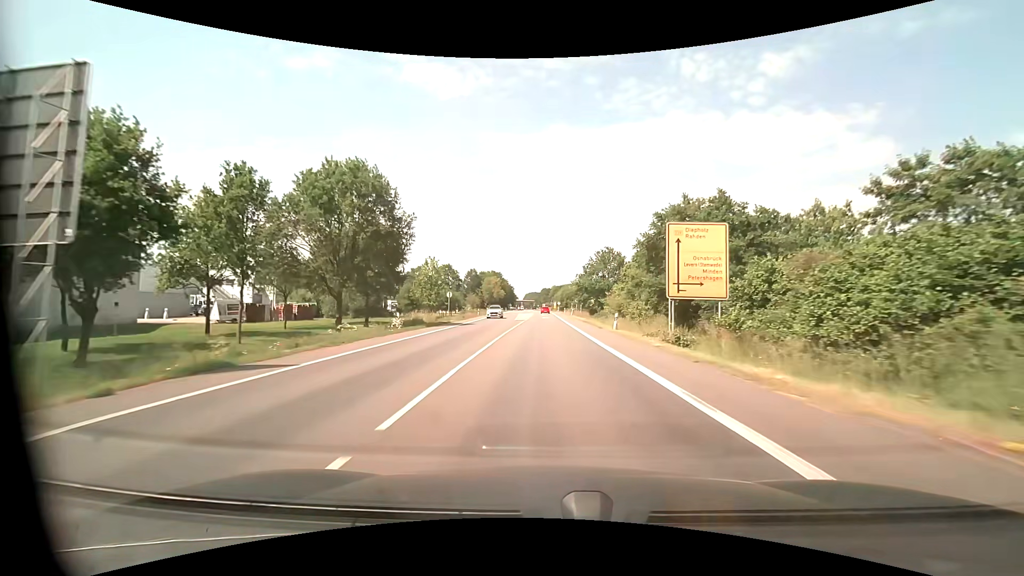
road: primary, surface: asphalt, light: Day
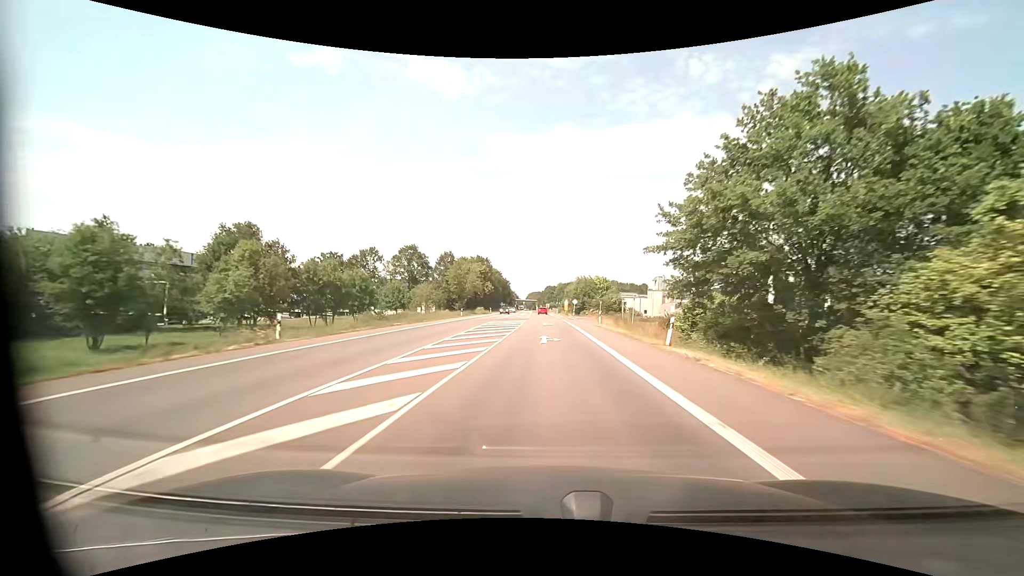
(-0.1, +61.4) m; 0°
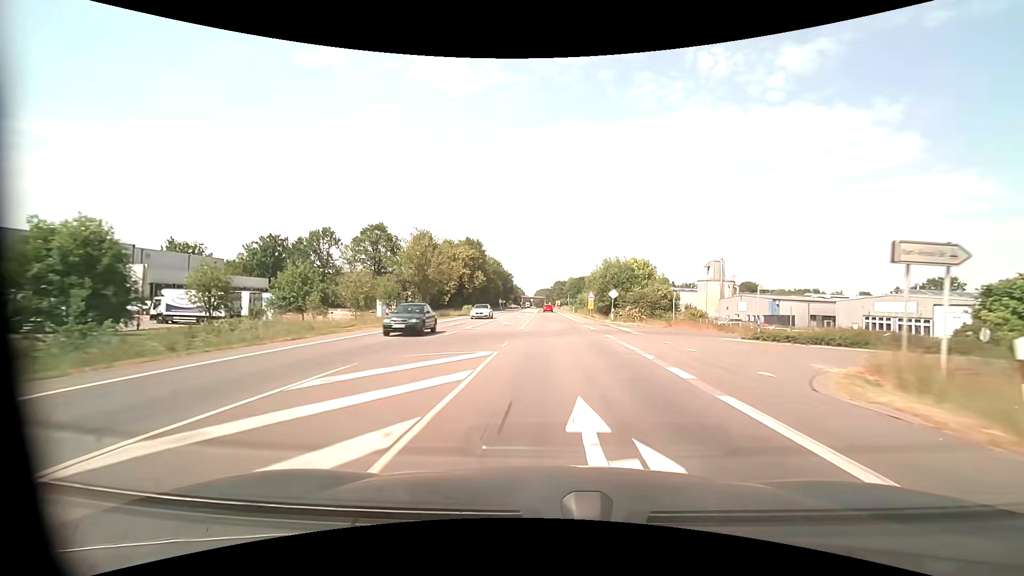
(-0.3, +35.8) m; -1°
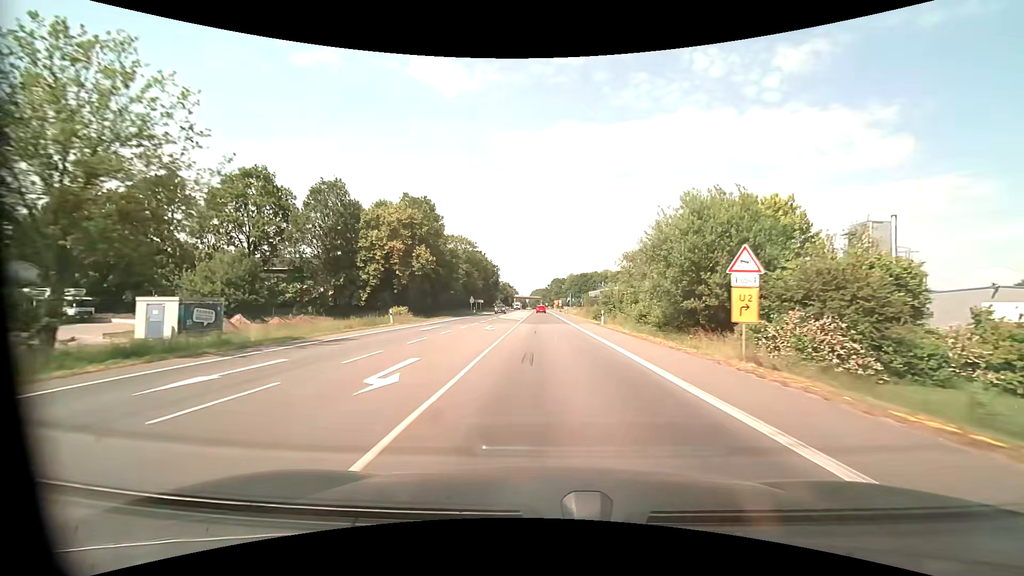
(+0.2, +45.9) m; 0°
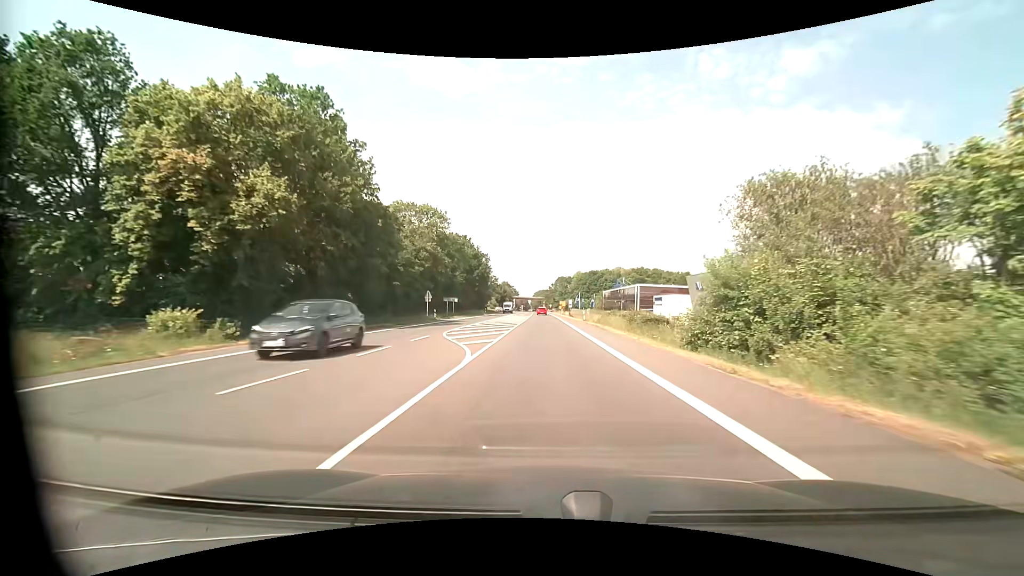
(-0.2, +34.2) m; 0°
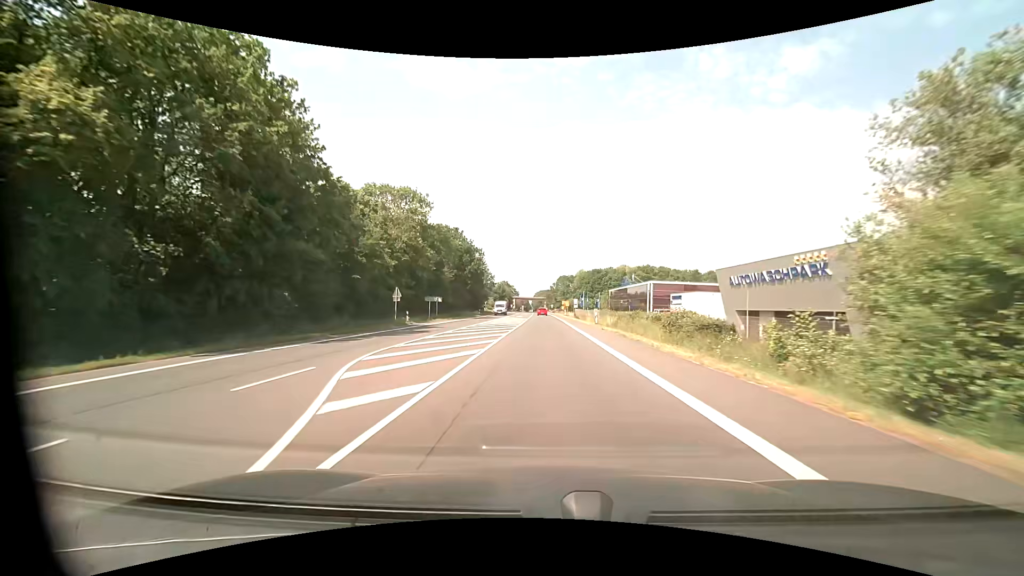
(0.0, +11.5) m; 0°
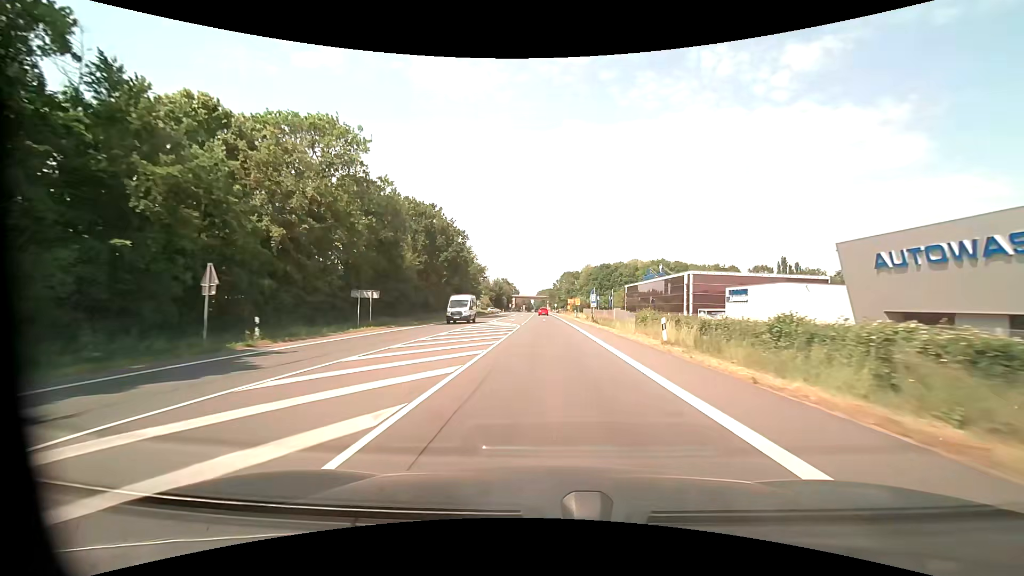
(0.0, +23.2) m; 0°
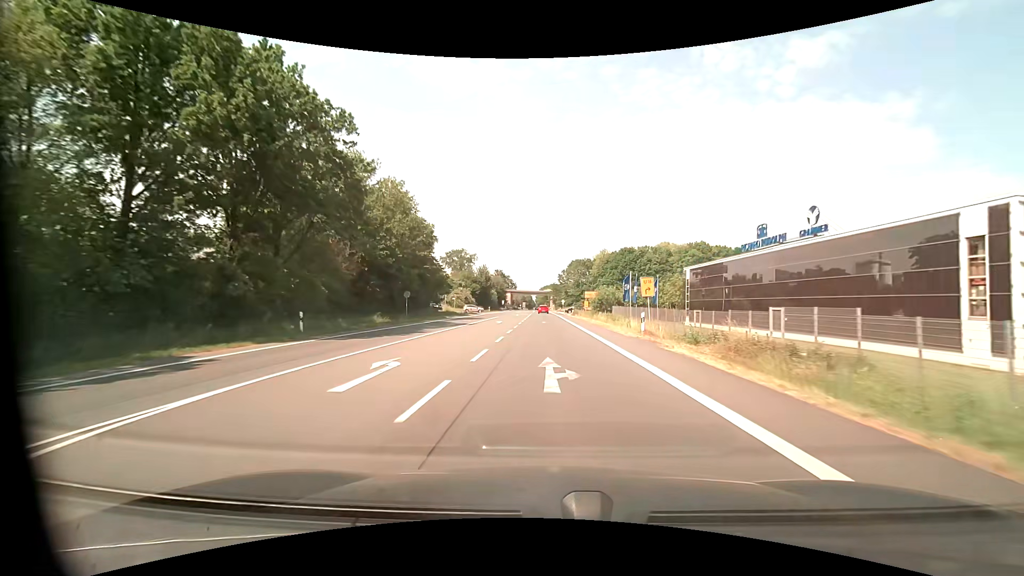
(-0.1, +46.4) m; 0°
(0, +10) (0, +20) (0, +30) (0, +40) (0, +50) (0, +60) (0, +70) (0, +80) (0, +90) (0, +100) m
